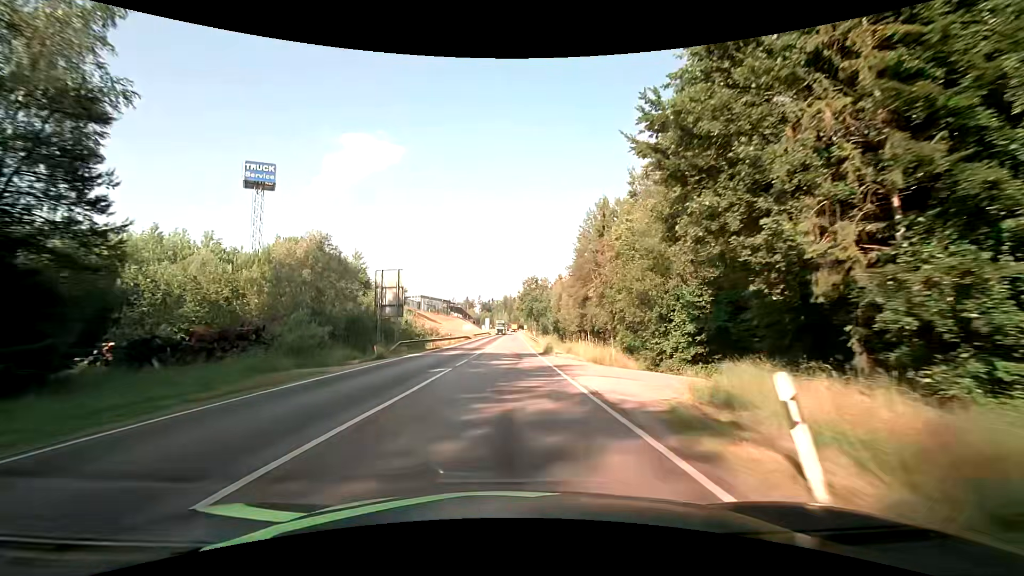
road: secondary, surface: asphalt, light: Day
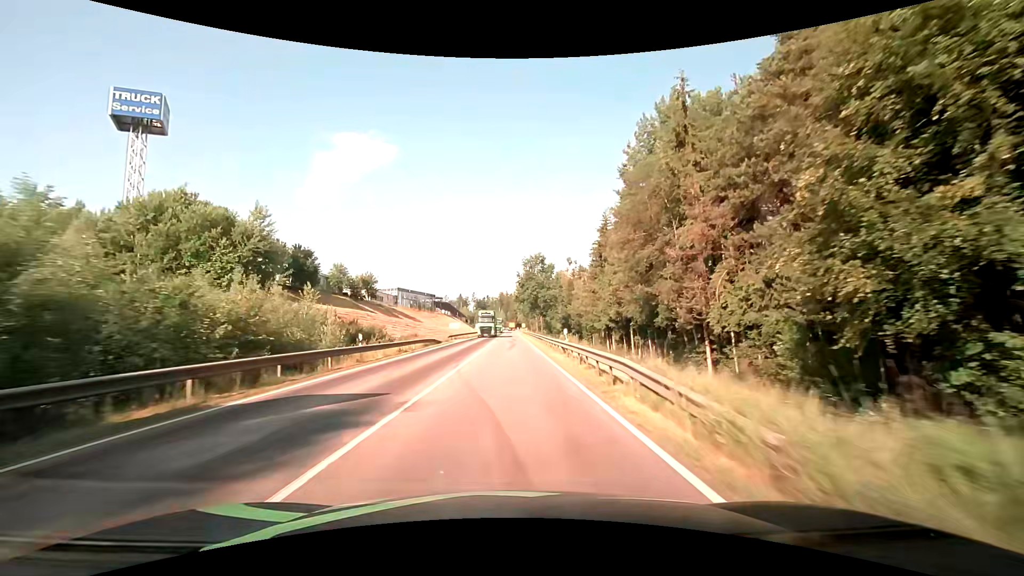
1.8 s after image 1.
(-0.2, +32.4) m; 0°
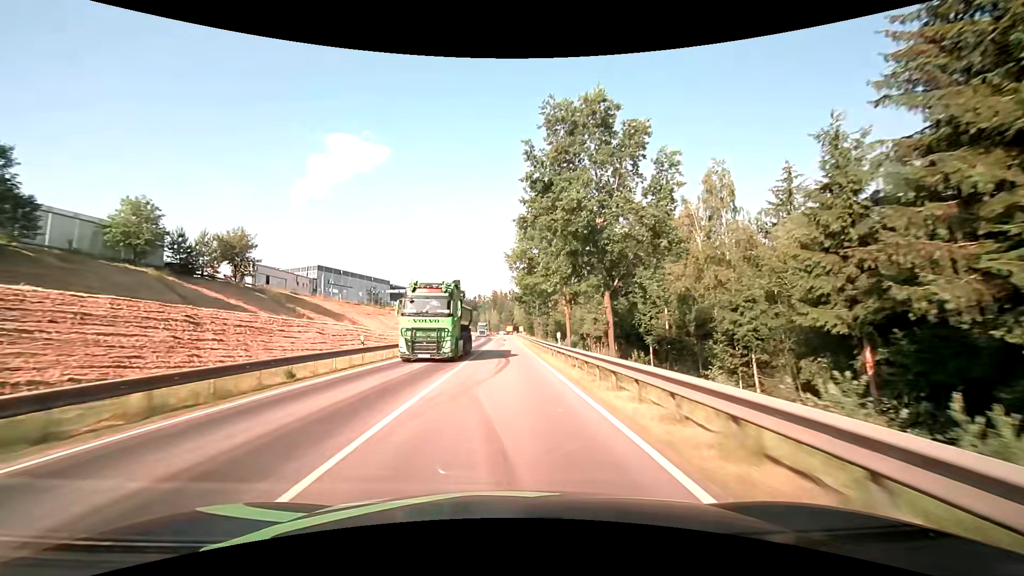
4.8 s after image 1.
(+0.6, +59.8) m; +1°
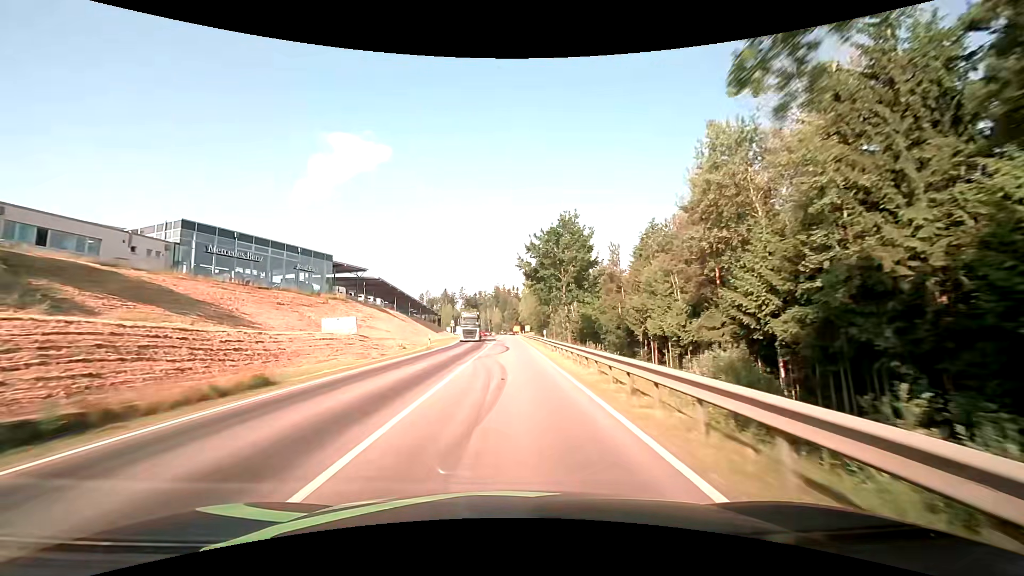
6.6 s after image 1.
(-0.5, +39.2) m; -1°
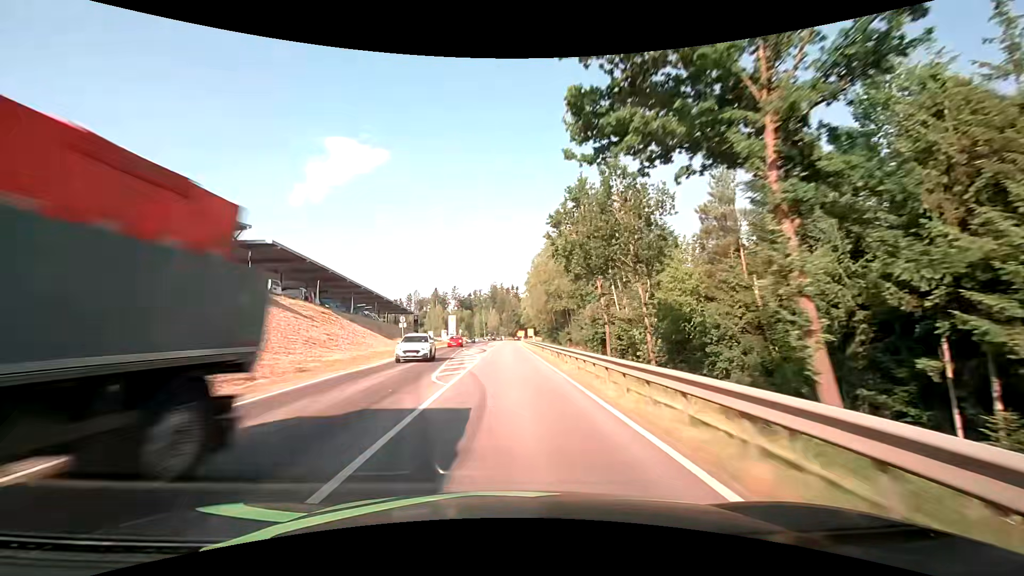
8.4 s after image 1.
(+0.2, +41.4) m; +1°
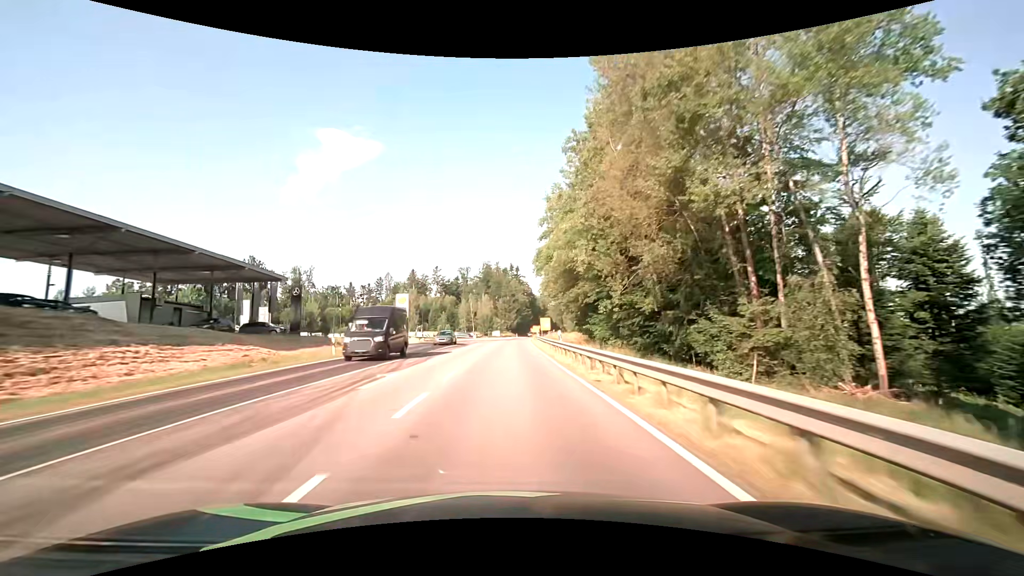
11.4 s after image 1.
(-0.1, +73.8) m; 0°
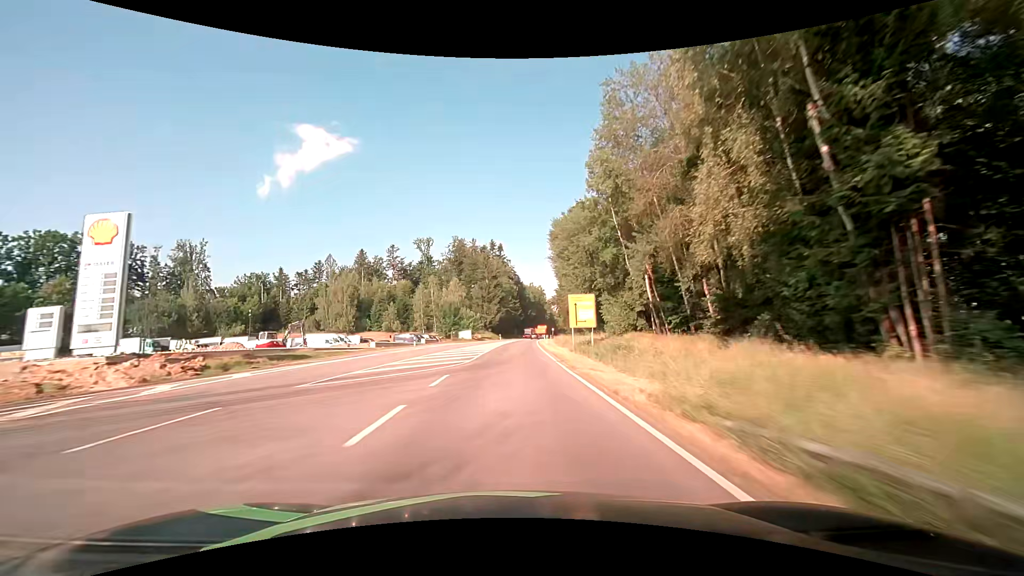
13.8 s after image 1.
(+0.4, +61.5) m; +2°
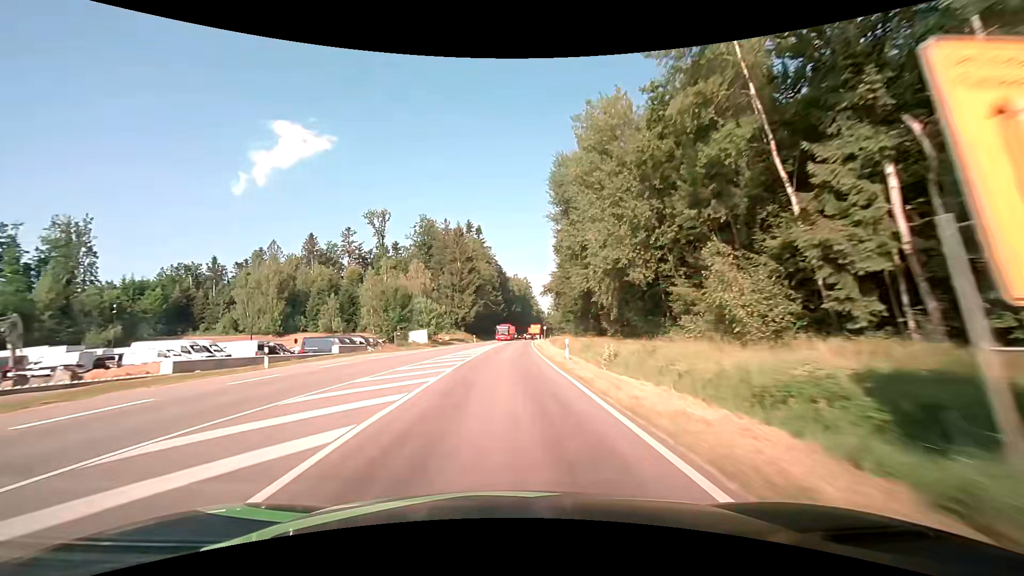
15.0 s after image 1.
(+0.3, +31.1) m; +2°
(0, +10) (0, +20) (0, +30) (+1, +40) (+1, +50) (+2, +60) (+2, +70) (+3, +80) (+4, +90) (+5, +100) m
